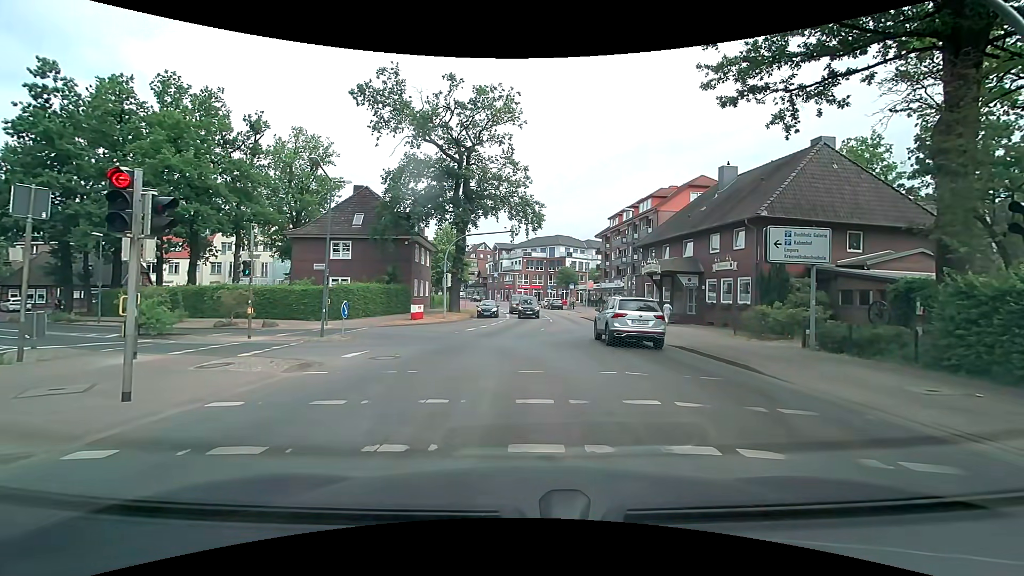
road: secondary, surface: asphalt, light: Day
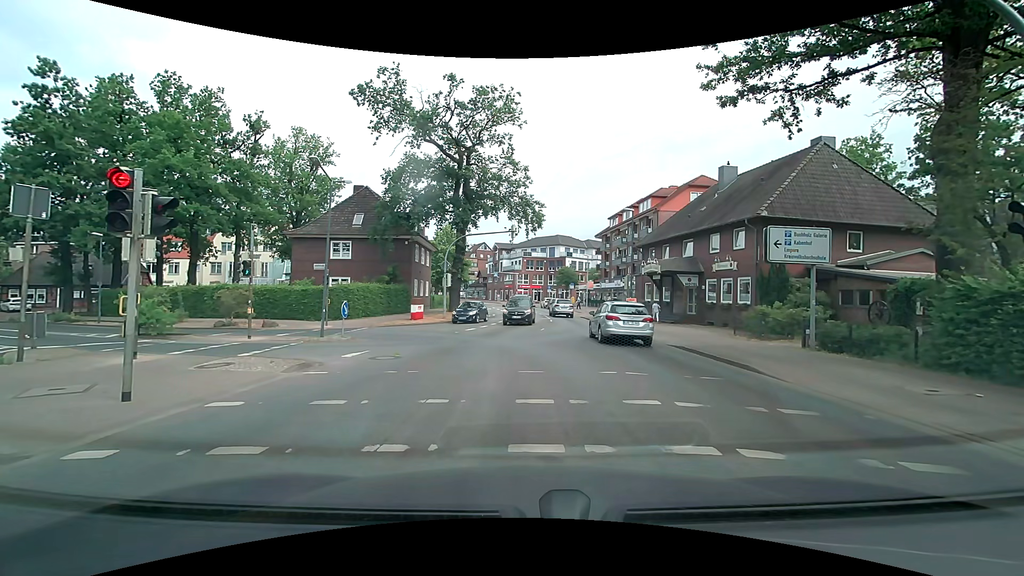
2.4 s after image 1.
(0.0, 0.0) m; 0°
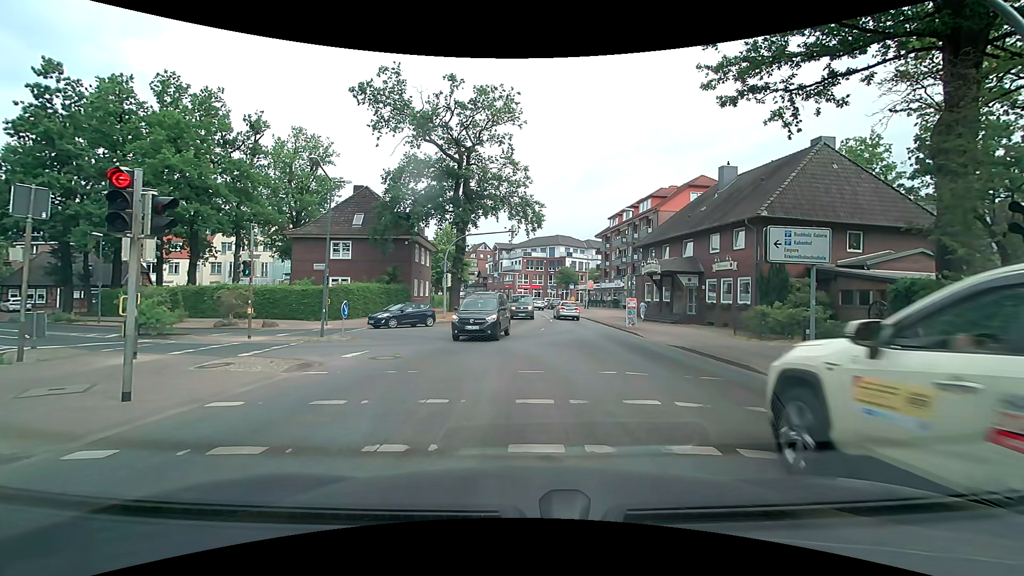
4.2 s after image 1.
(0.0, 0.0) m; 0°
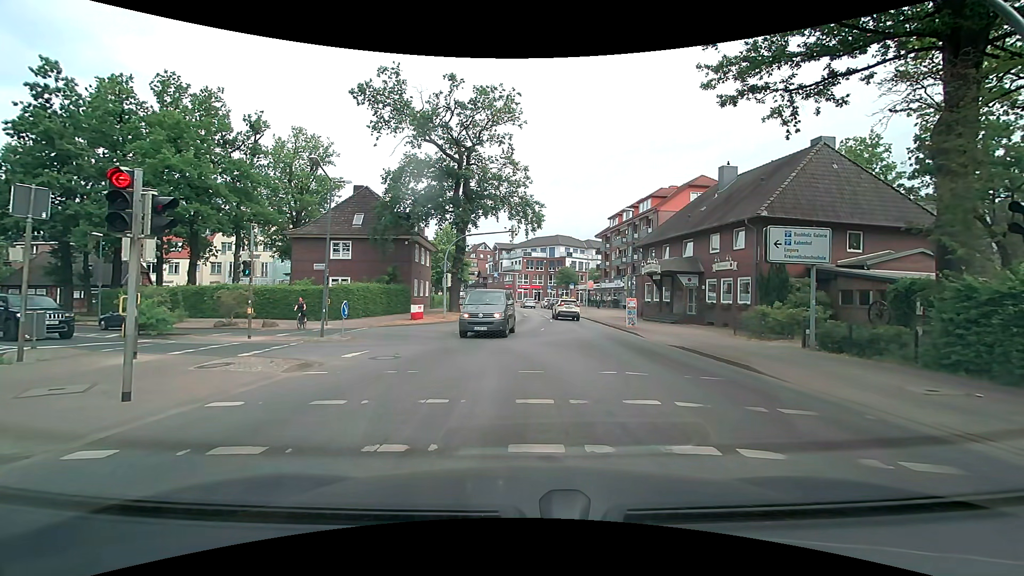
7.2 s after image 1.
(0.0, 0.0) m; 0°
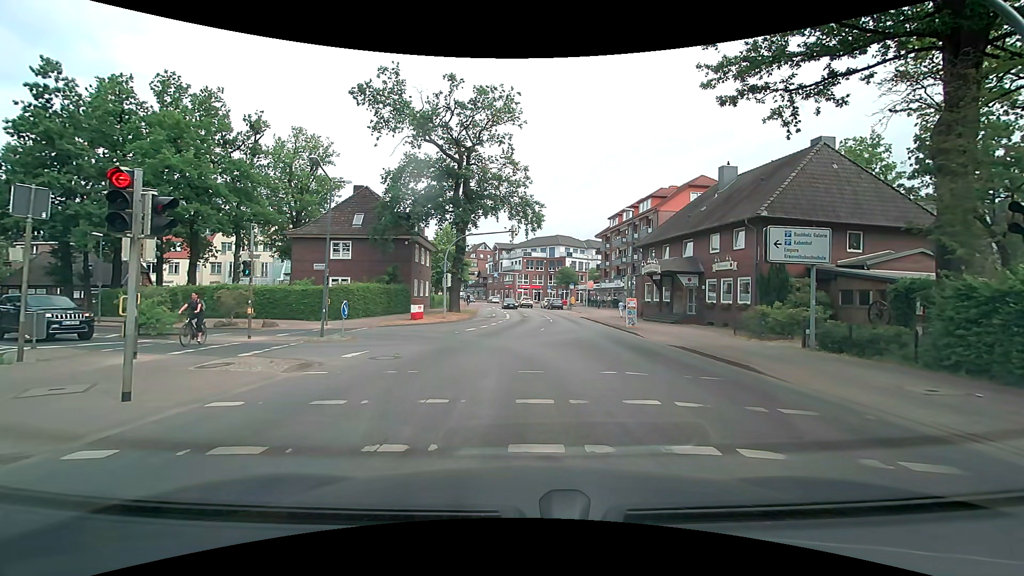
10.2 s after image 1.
(0.0, 0.0) m; 0°
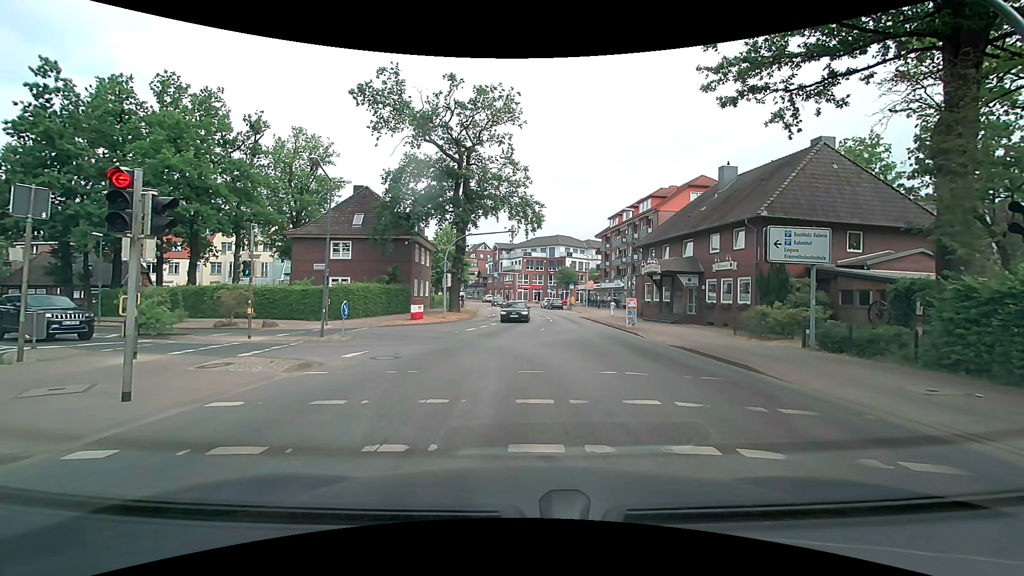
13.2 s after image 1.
(0.0, 0.0) m; 0°
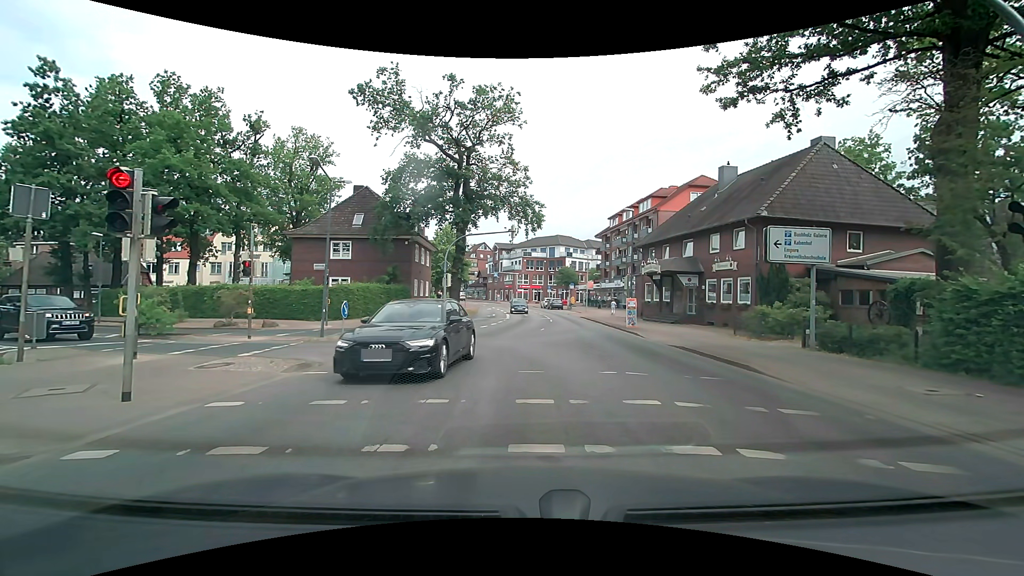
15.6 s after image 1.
(0.0, 0.0) m; 0°
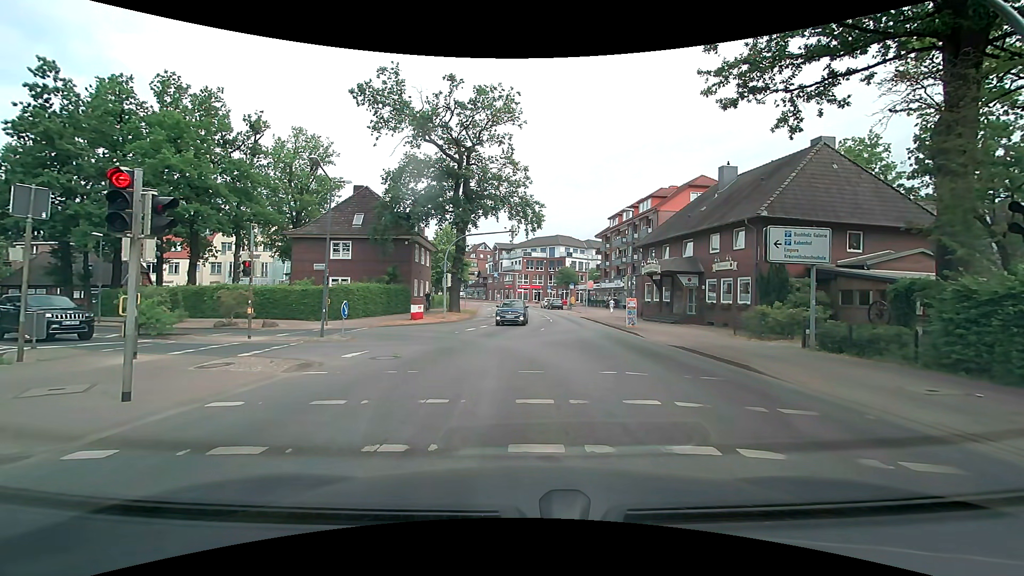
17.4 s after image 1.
(0.0, 0.0) m; 0°
